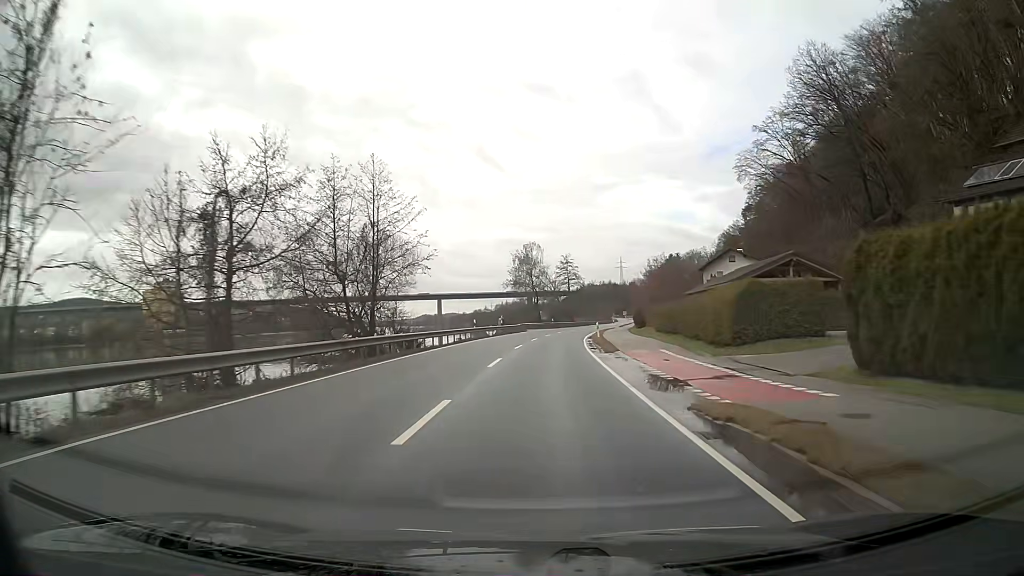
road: primary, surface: asphalt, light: Day
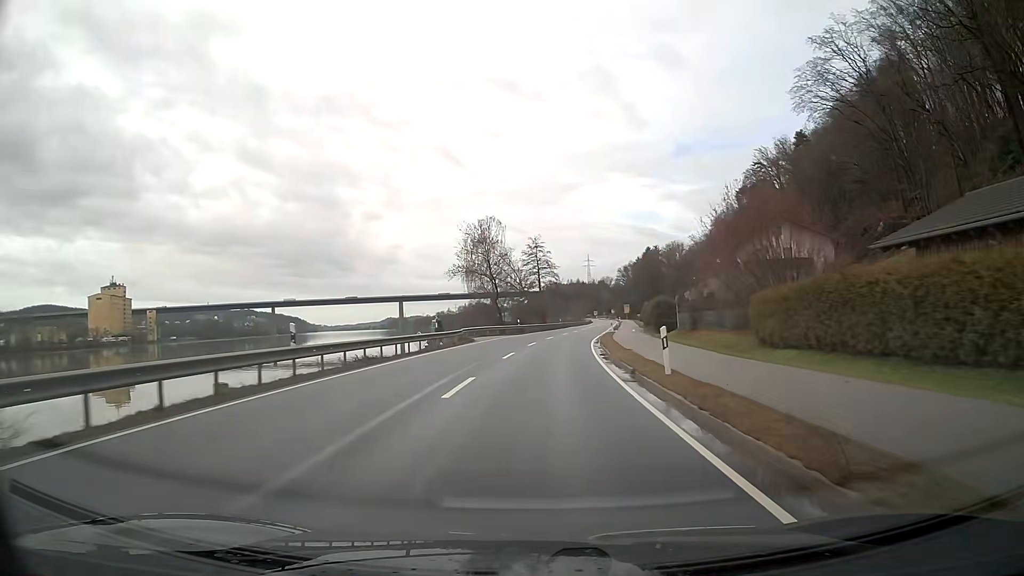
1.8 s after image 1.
(+0.8, +31.6) m; +3°
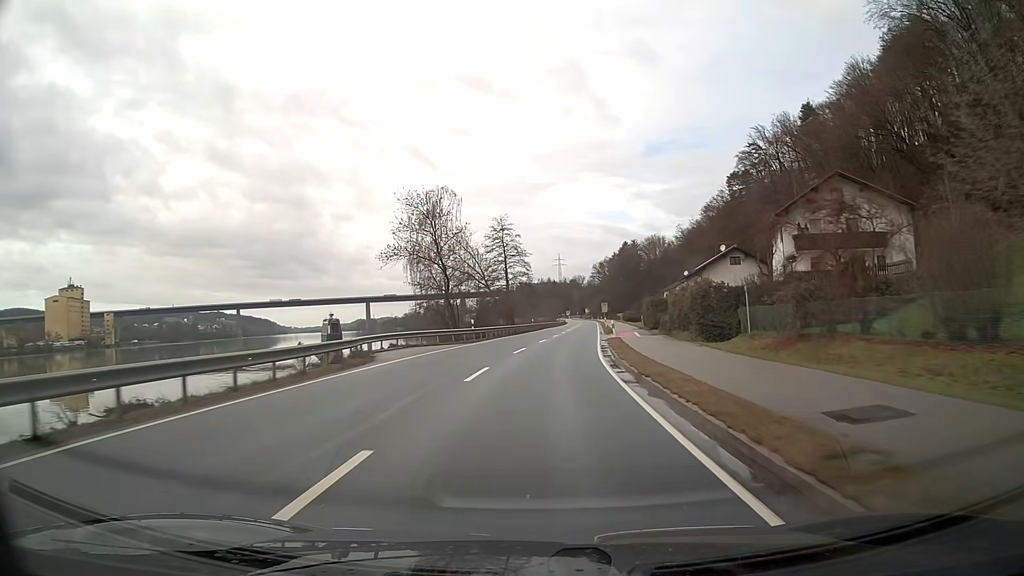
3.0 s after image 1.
(+0.4, +21.0) m; +2°
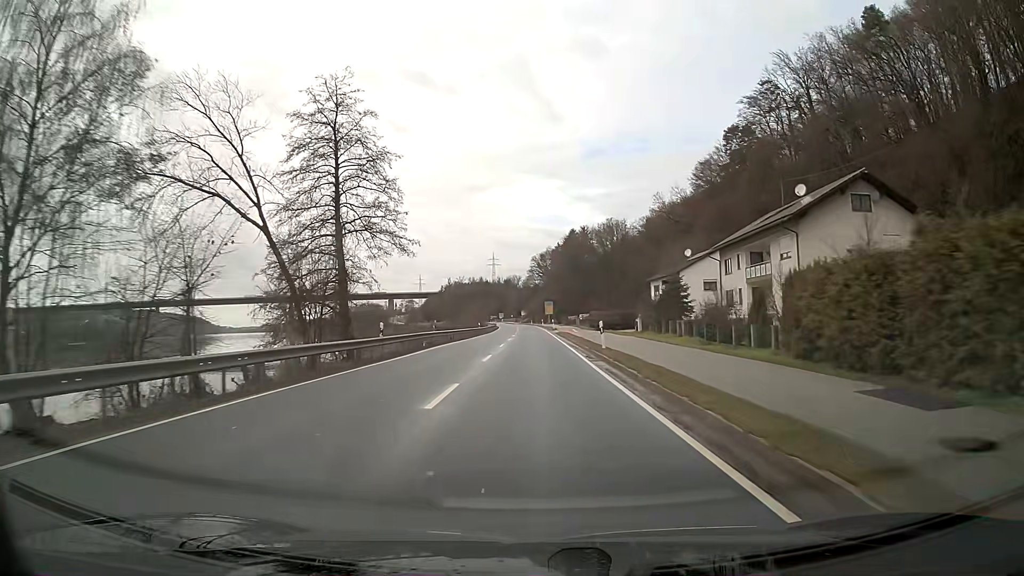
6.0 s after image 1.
(+2.9, +52.3) m; +5°
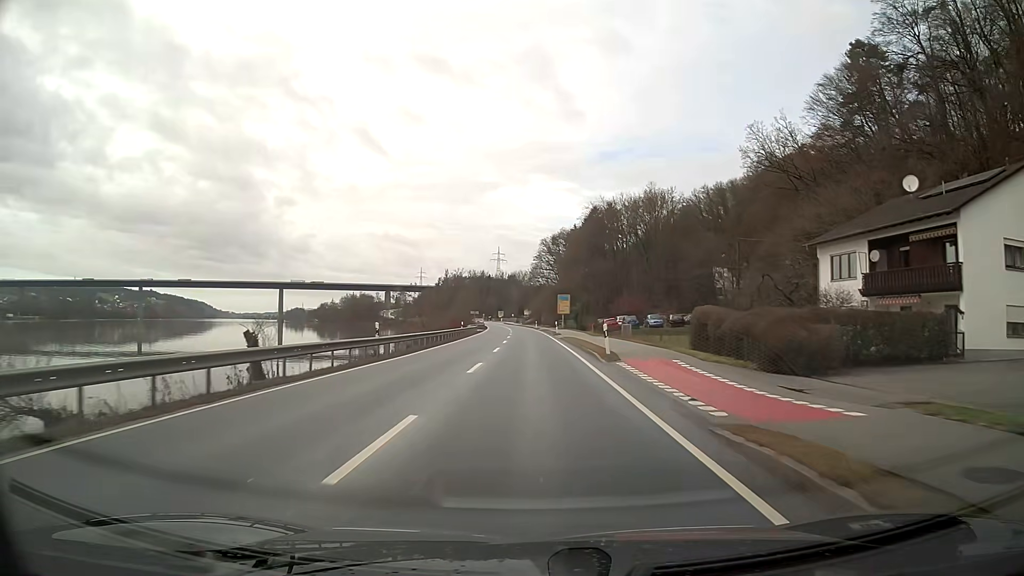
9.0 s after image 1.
(-0.3, +53.0) m; -1°
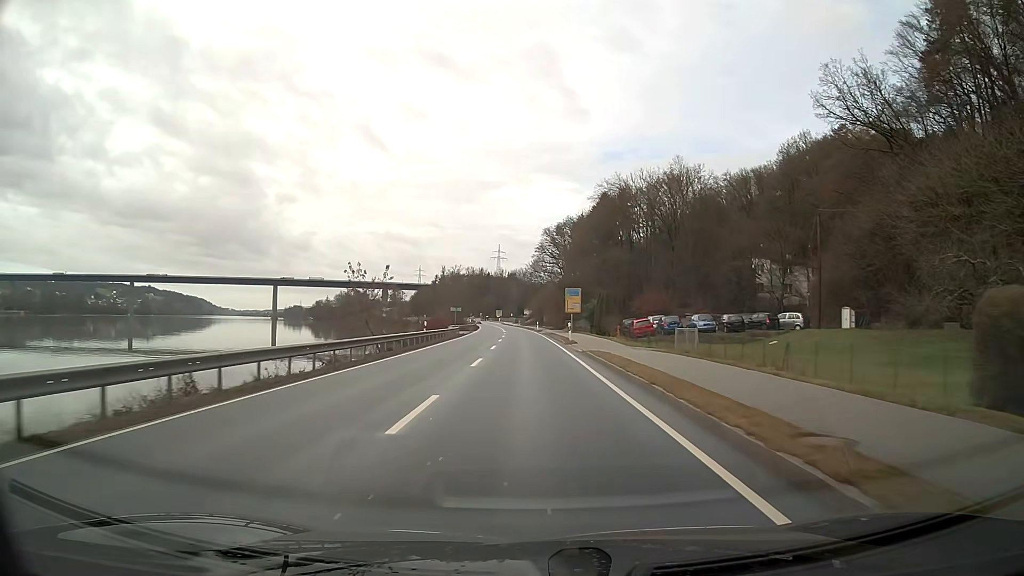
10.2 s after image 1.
(-0.1, +21.6) m; 0°
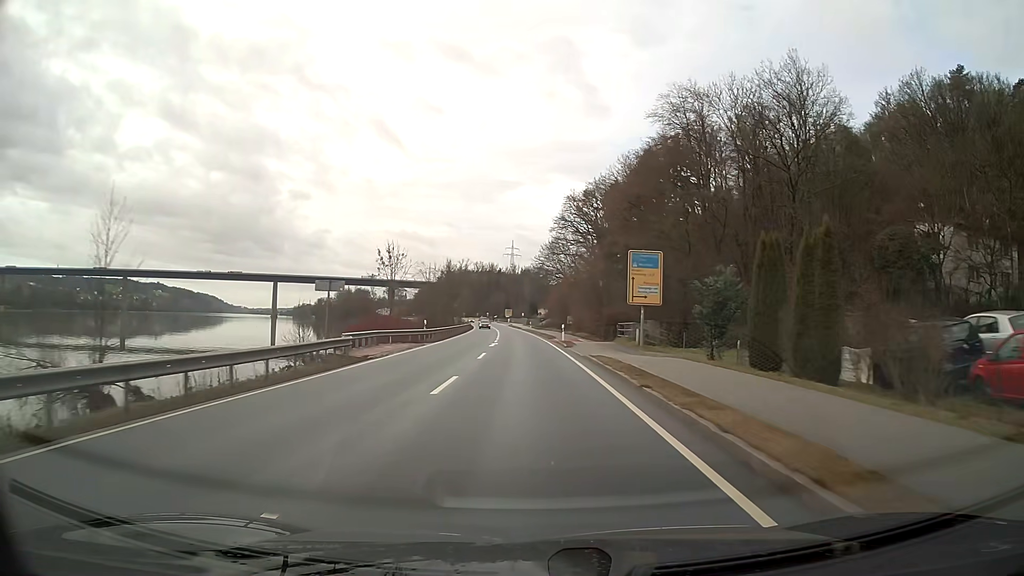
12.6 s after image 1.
(-0.4, +43.6) m; -1°
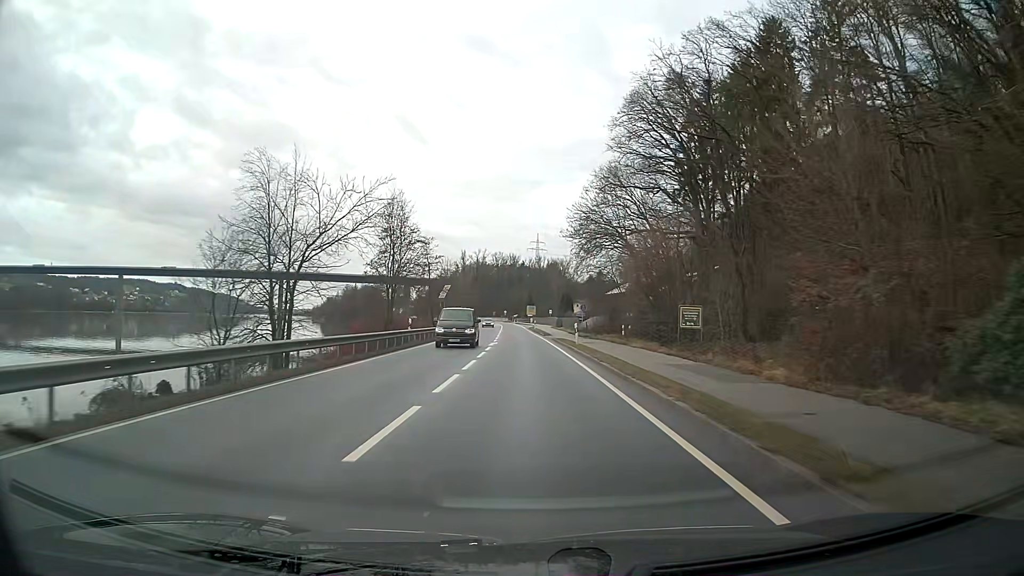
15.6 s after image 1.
(-1.1, +54.7) m; -2°
